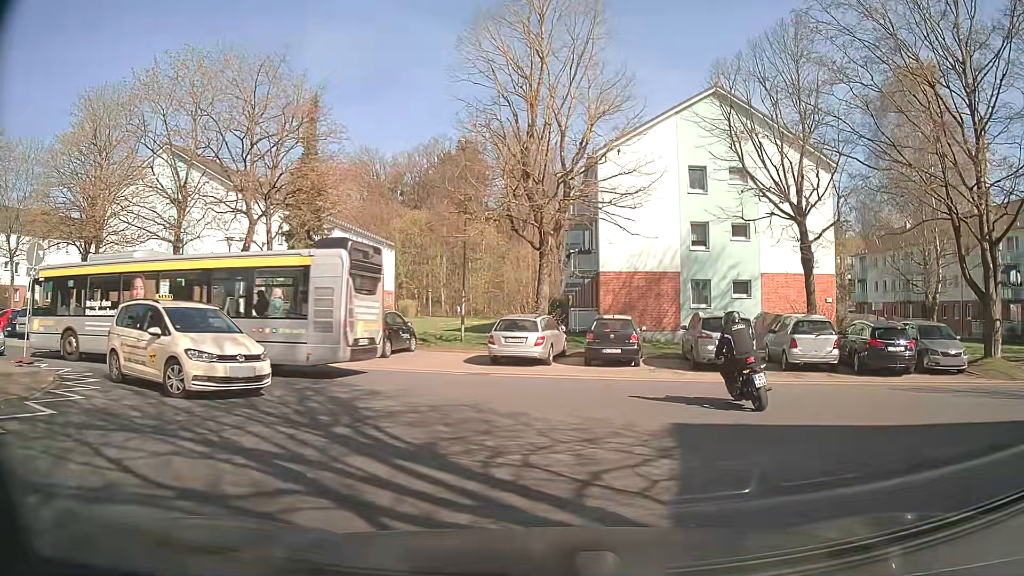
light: Day
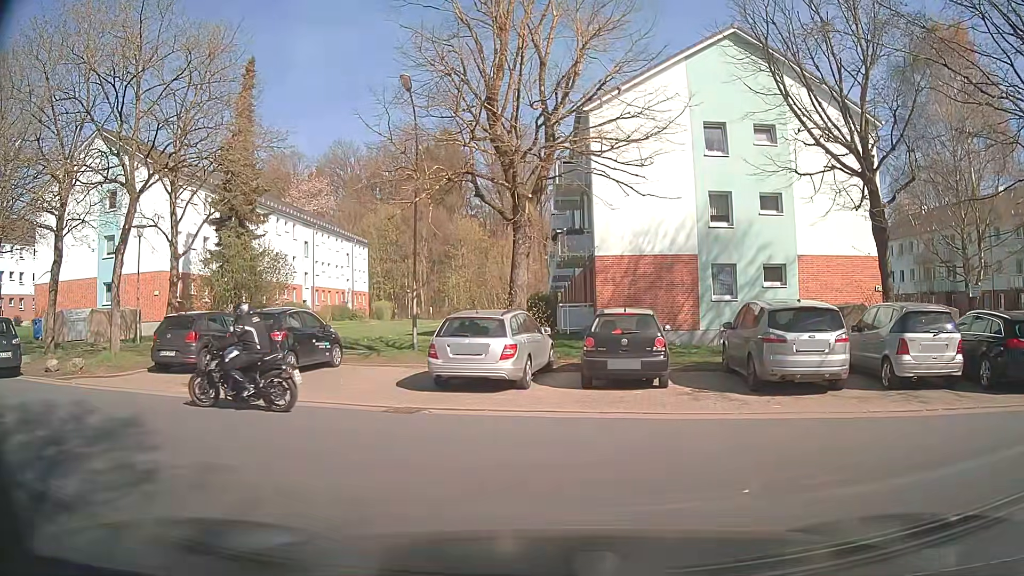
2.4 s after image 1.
(+0.5, +6.9) m; +4°
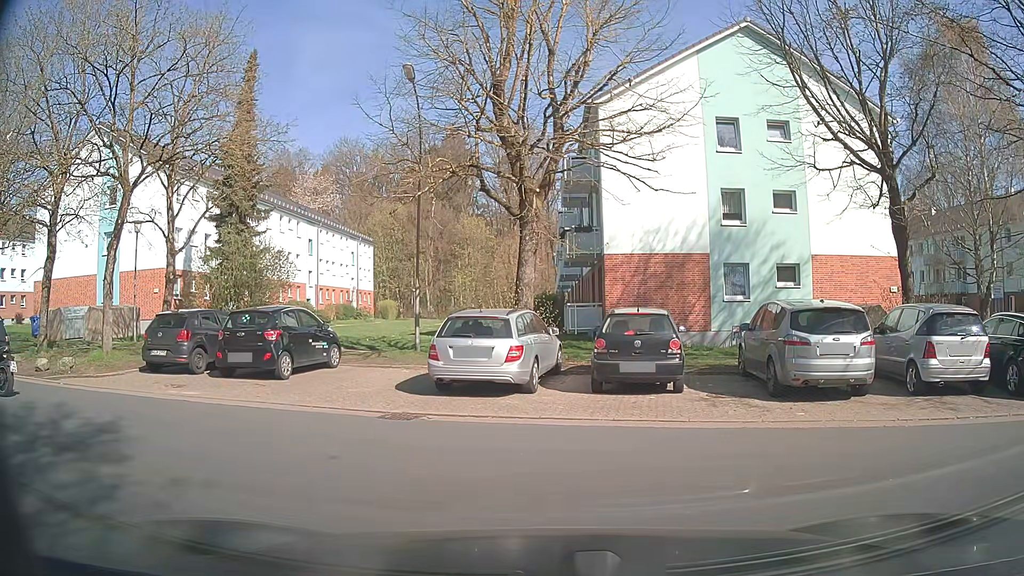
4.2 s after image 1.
(0.0, +0.7) m; 0°
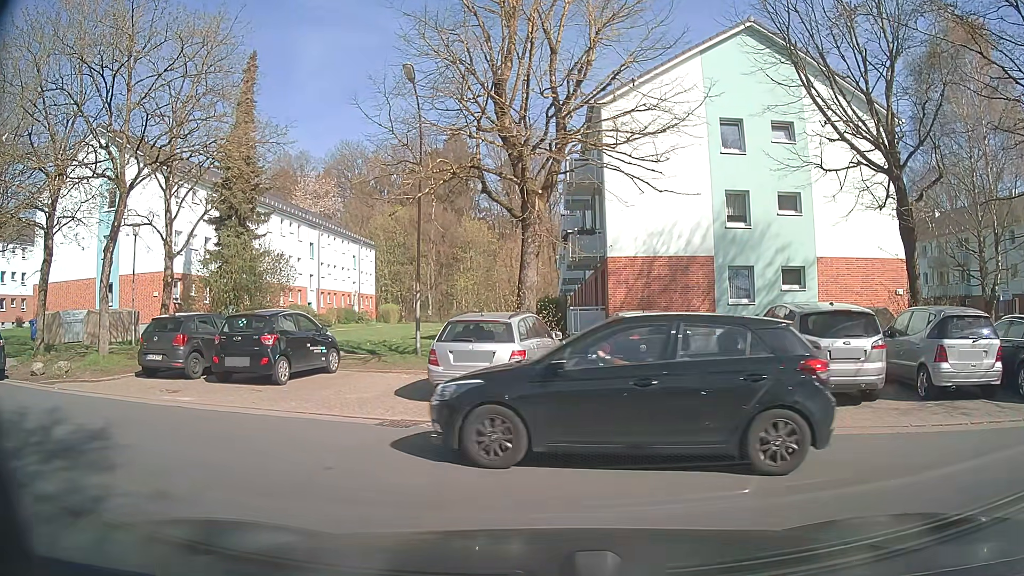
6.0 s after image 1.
(0.0, +0.3) m; 0°
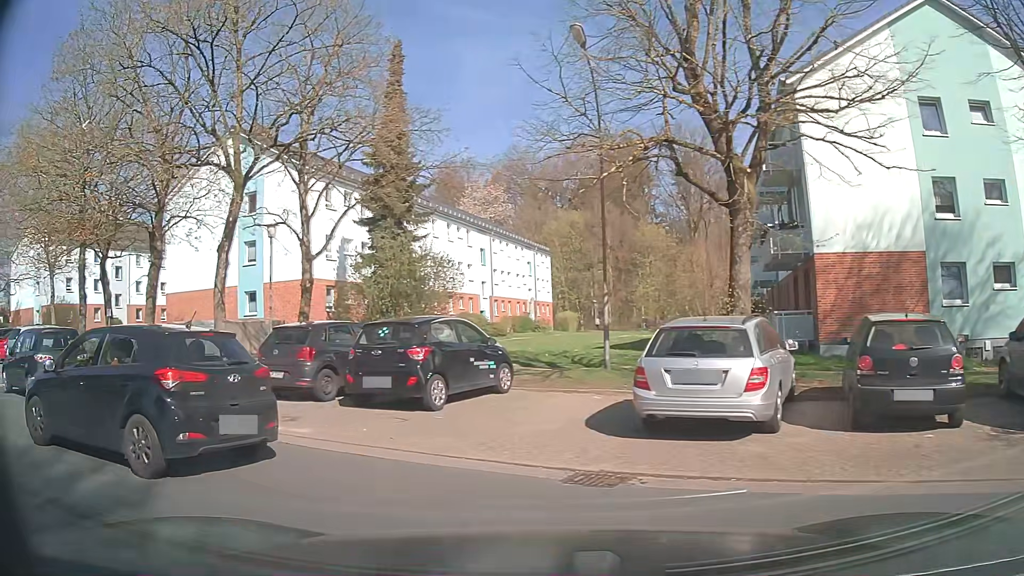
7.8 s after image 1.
(-0.4, +3.2) m; -16°
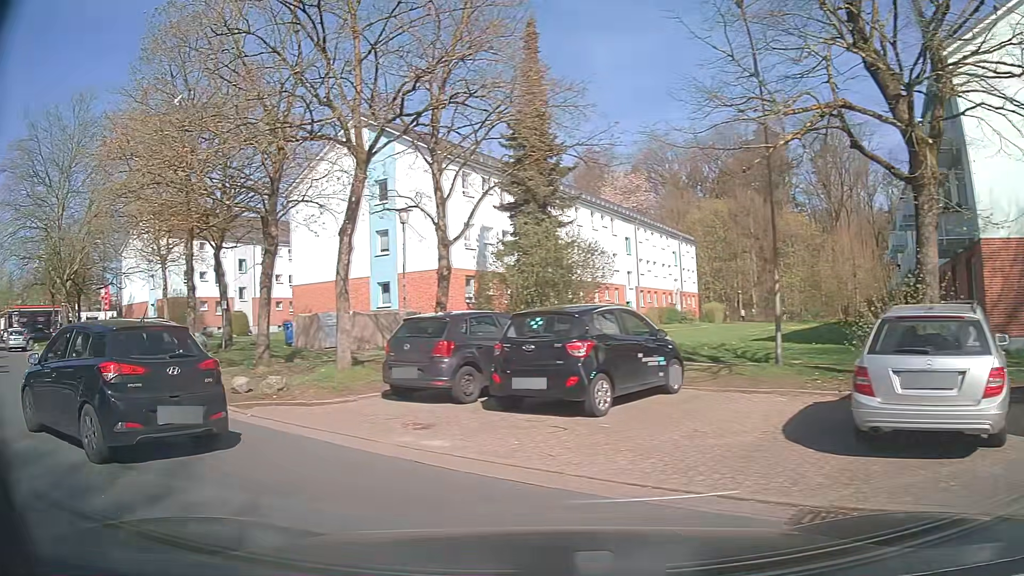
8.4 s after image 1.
(-0.2, +1.8) m; -14°
